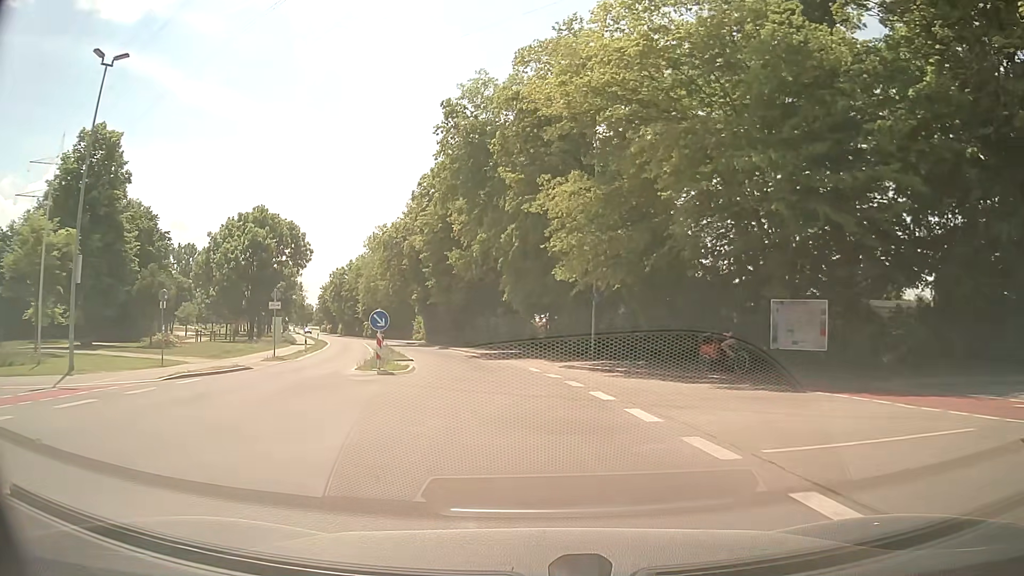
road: tertiary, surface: asphalt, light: Day
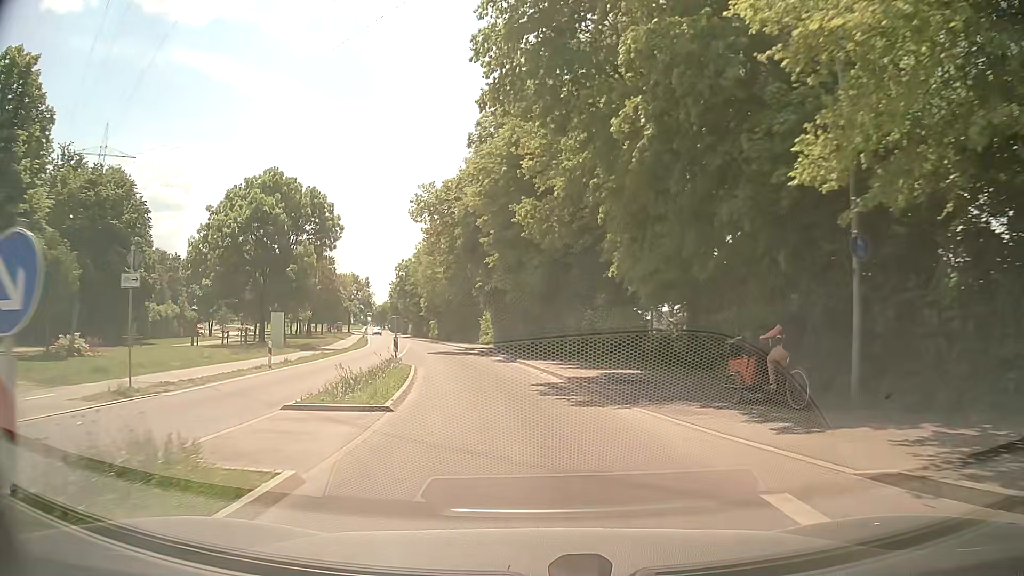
(-1.3, +17.7) m; -8°
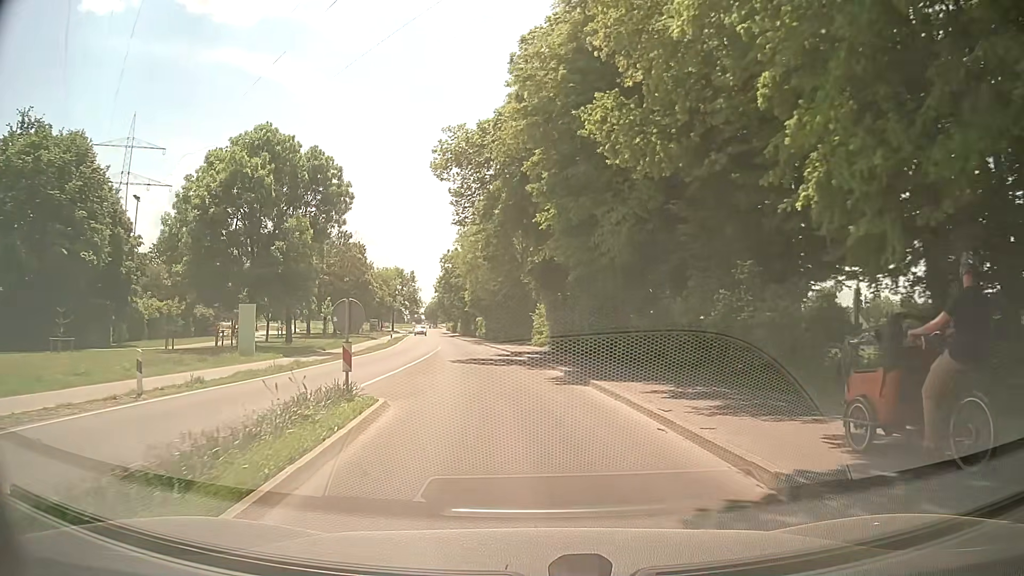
(-0.4, +12.2) m; -4°
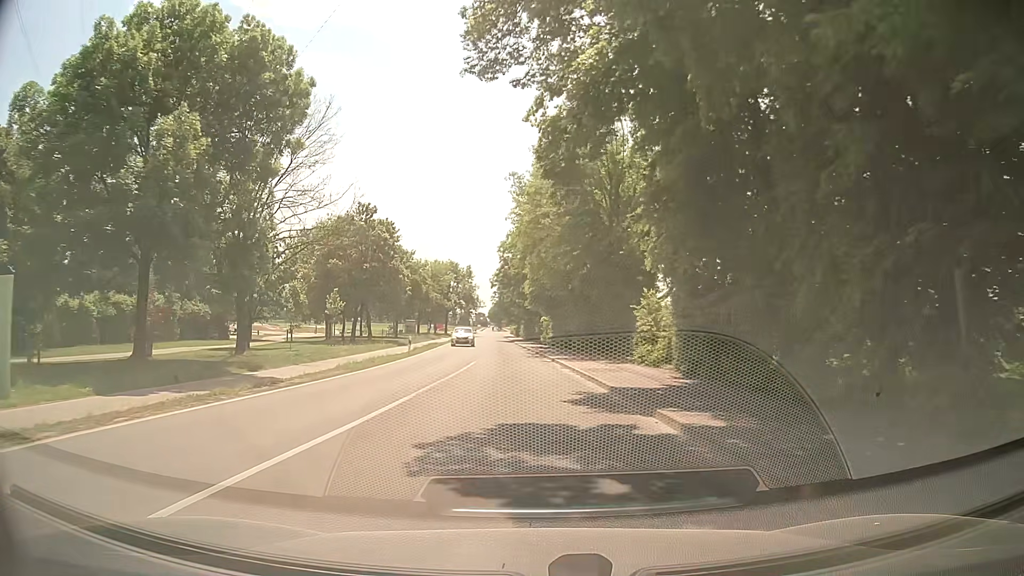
(-1.2, +19.3) m; -6°
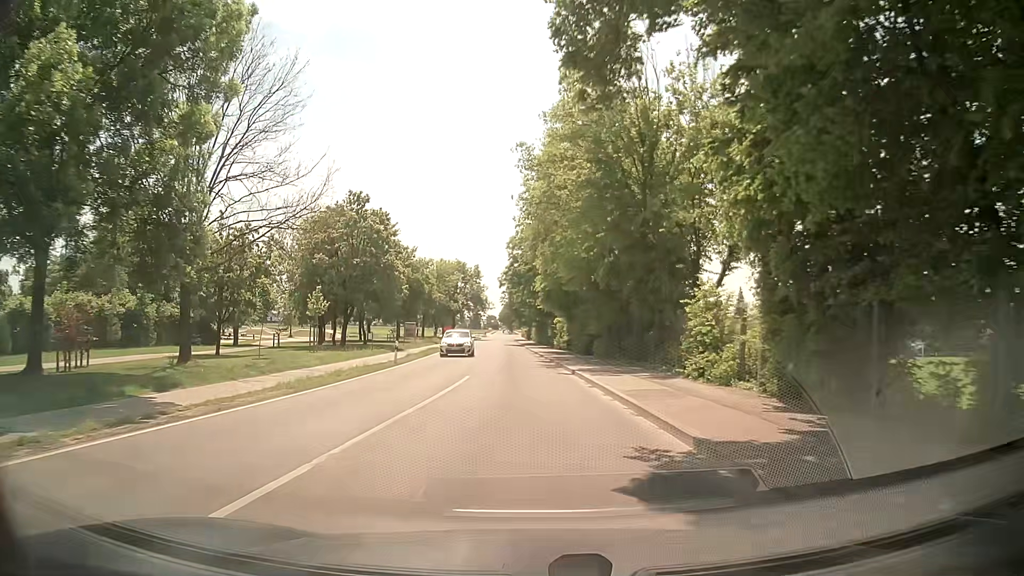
(0.0, +6.8) m; -1°
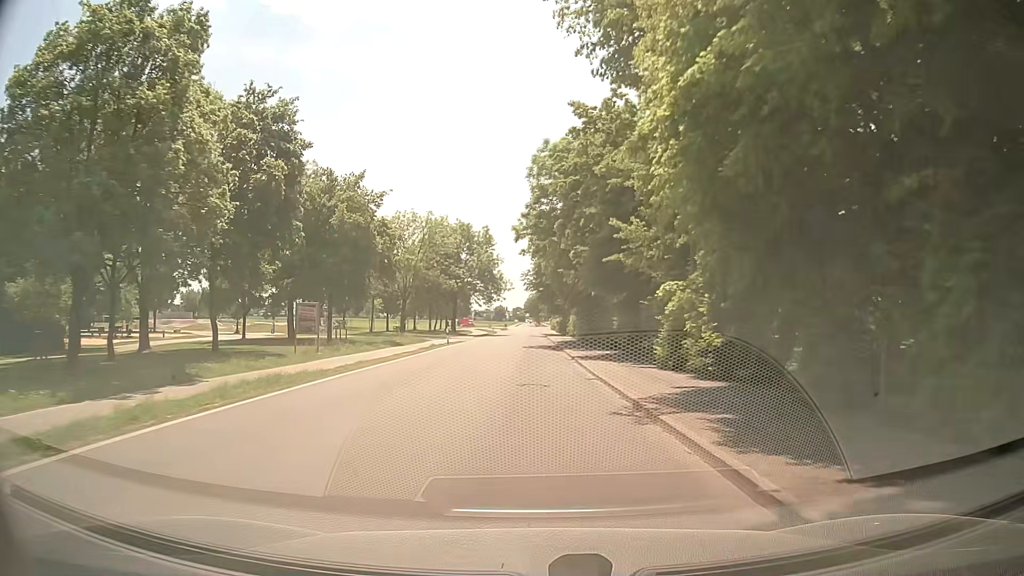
(-1.0, +36.8) m; -2°
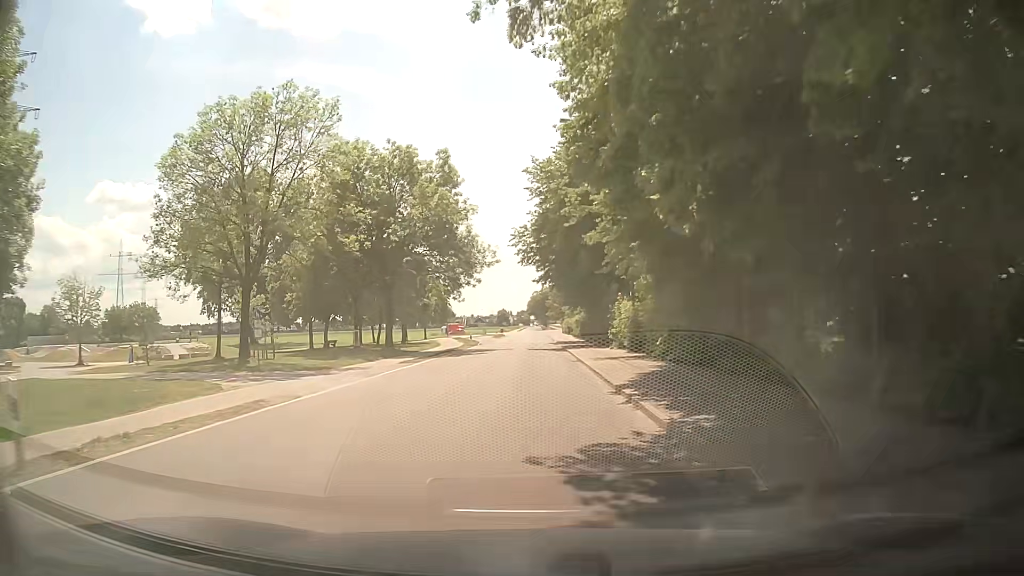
(+0.1, +39.1) m; 0°
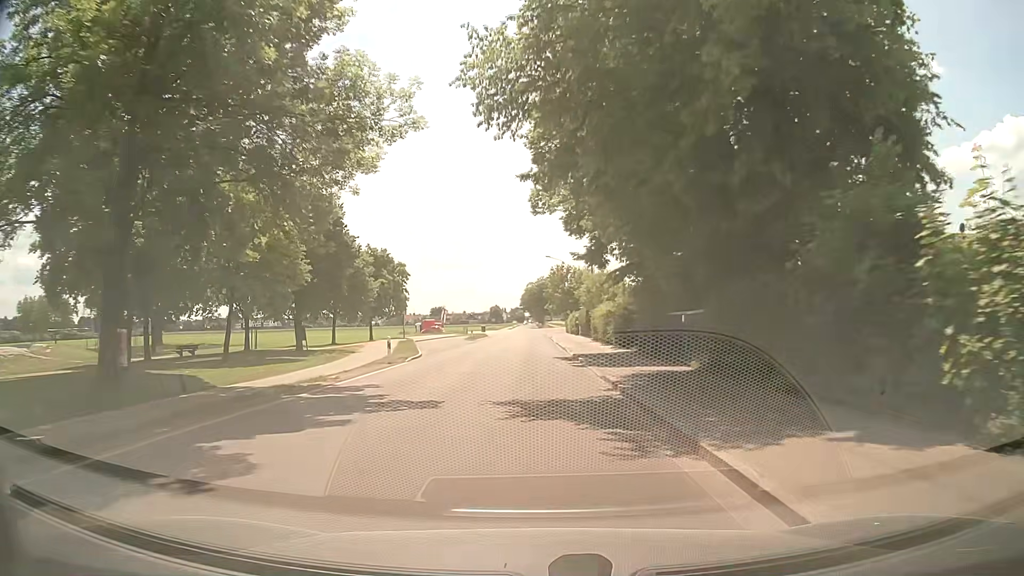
(+0.1, +30.4) m; +1°
